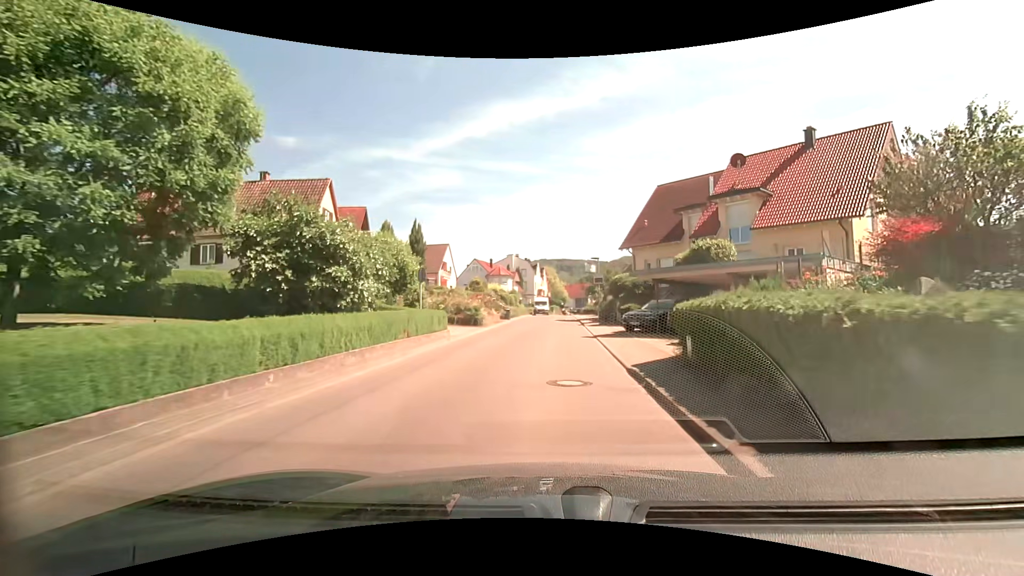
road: unclassified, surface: asphalt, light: Day
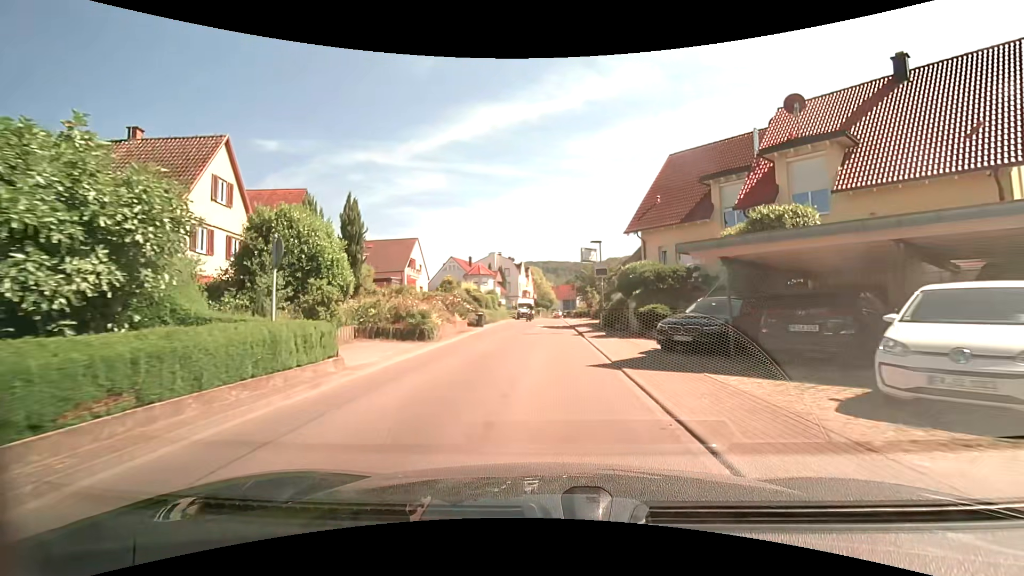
(+0.2, +9.6) m; +1°
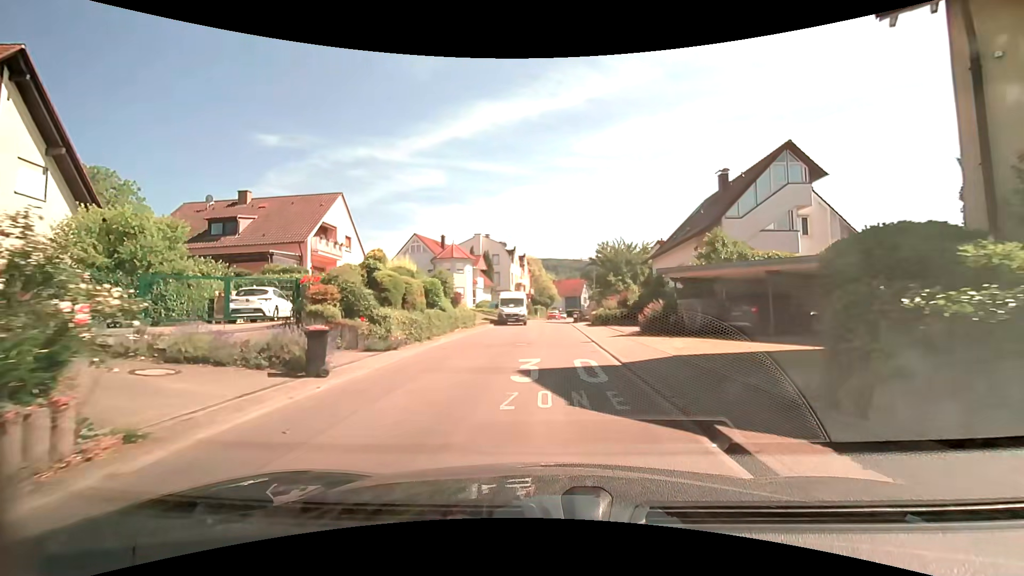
(-0.1, +22.9) m; 0°
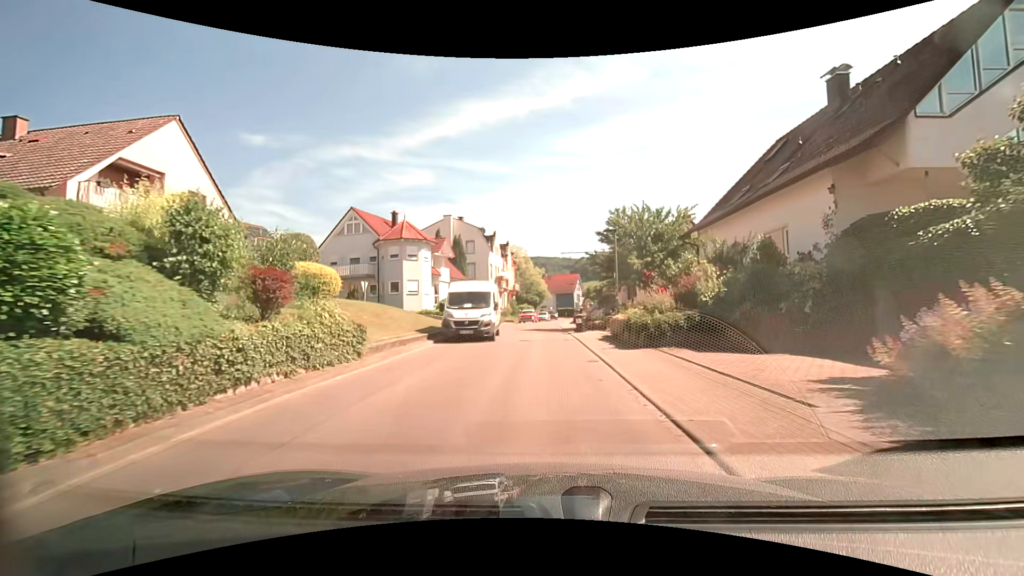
(+0.1, +16.0) m; +1°
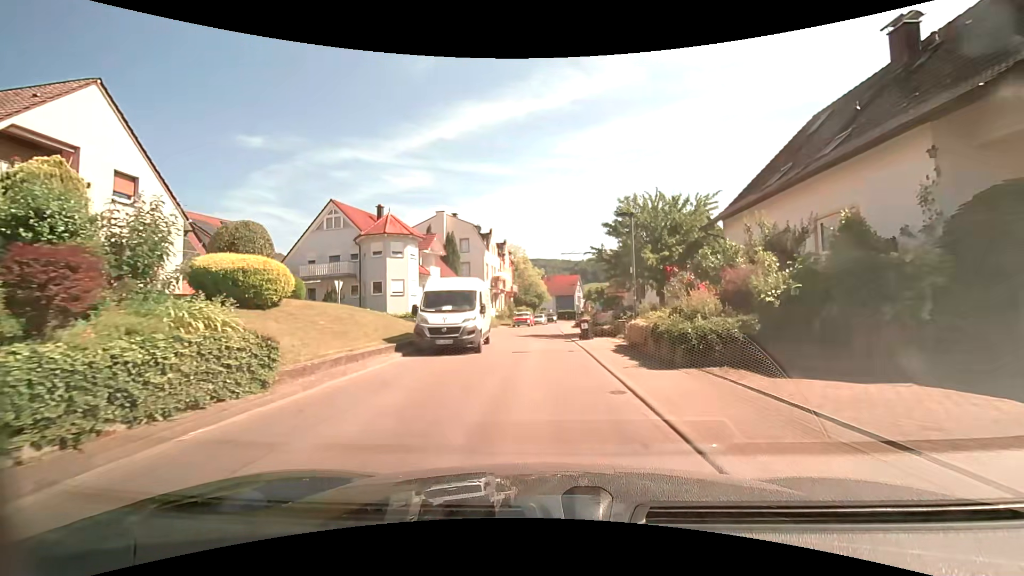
(0.0, +4.0) m; +1°
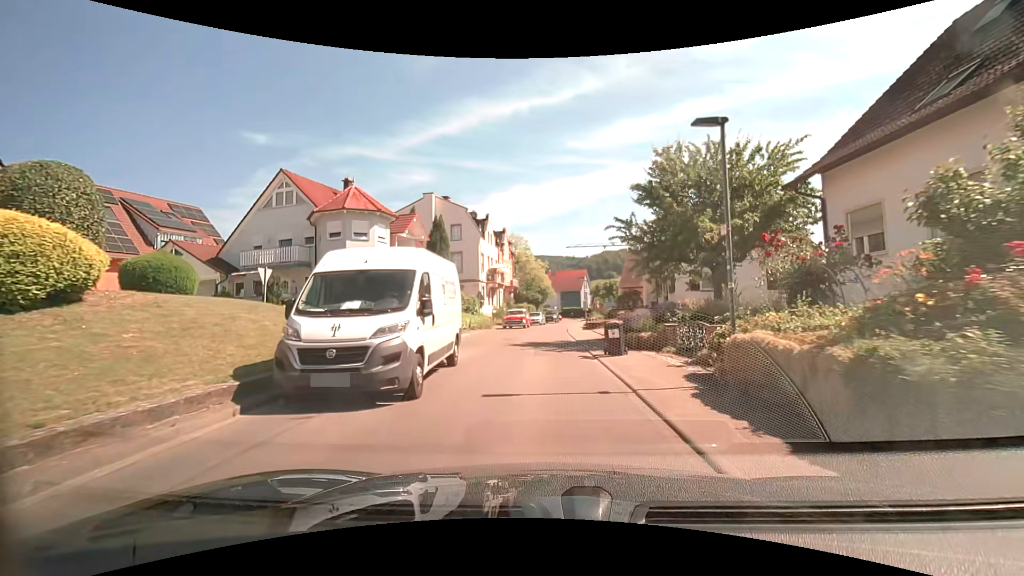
(-0.2, +8.0) m; -2°
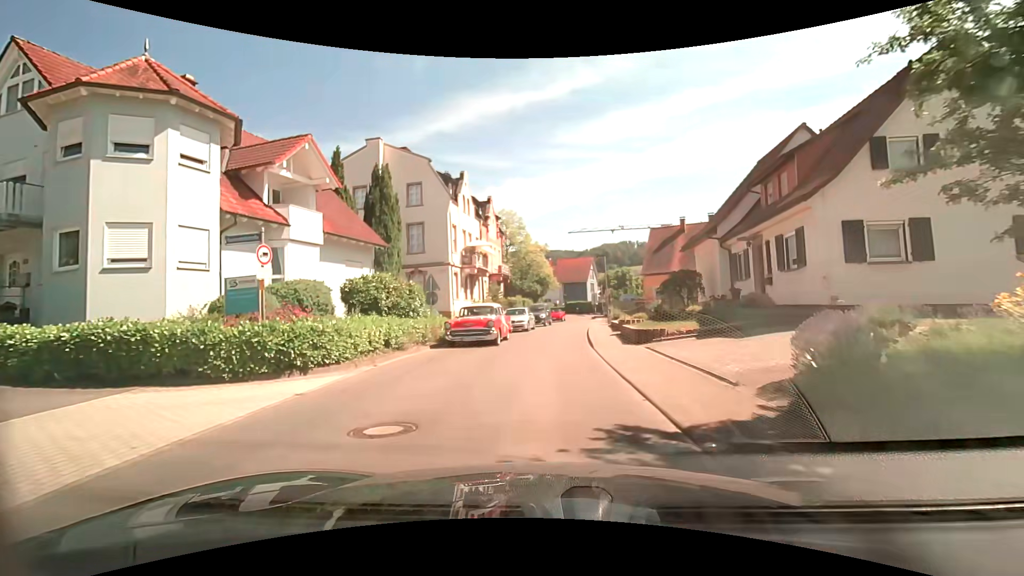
(-0.1, +16.0) m; -1°
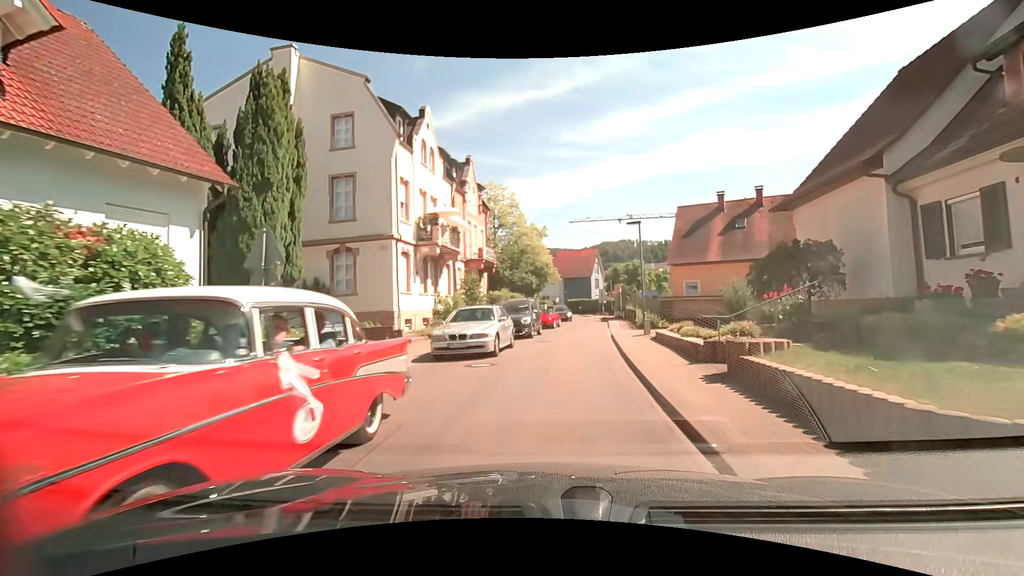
(+0.3, +12.3) m; +1°
(0, +10) (+1, +20) (+2, +30) (+3, +40) (+4, +50) (+3, +60) (-2, +68) (-10, +75) (-19, +79) (-28, +82) m
